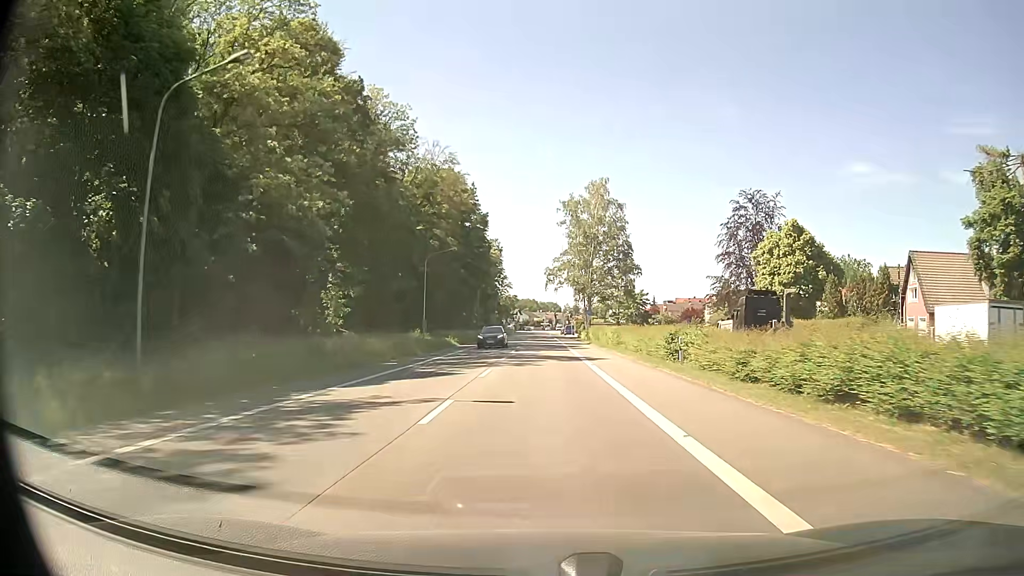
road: primary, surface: asphalt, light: Day
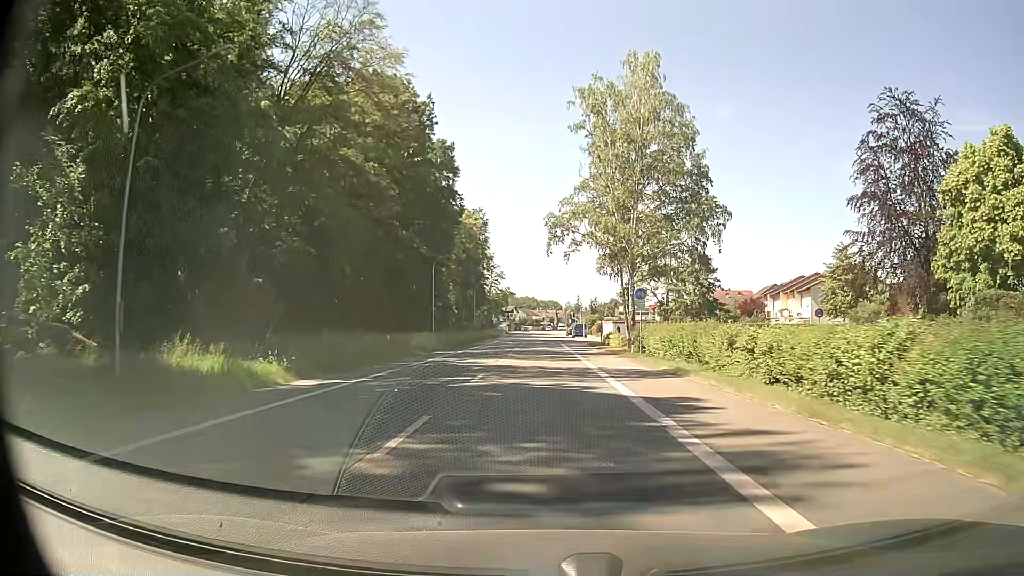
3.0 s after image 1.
(-0.1, +38.3) m; 0°
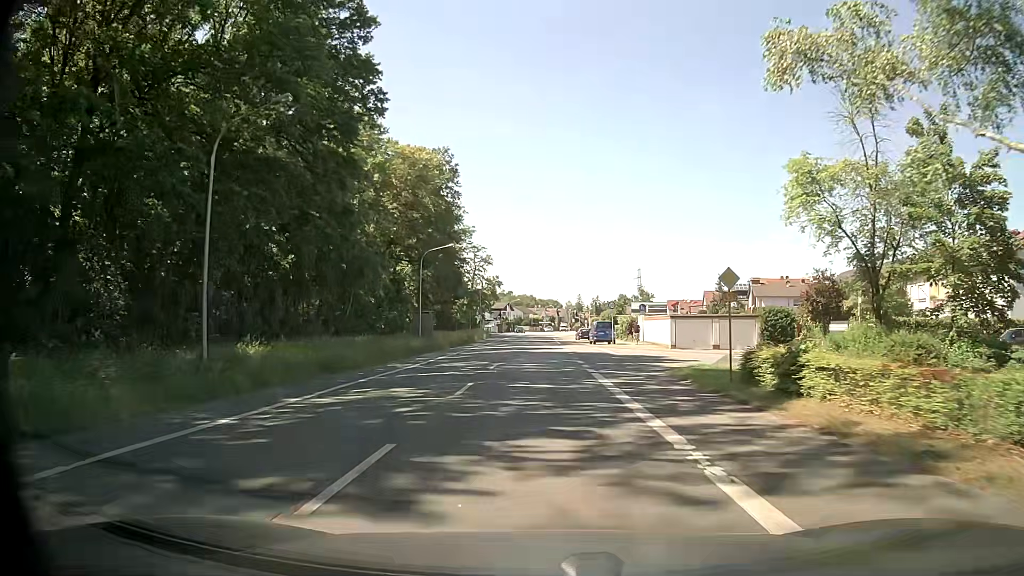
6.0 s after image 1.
(+0.1, +38.3) m; 0°
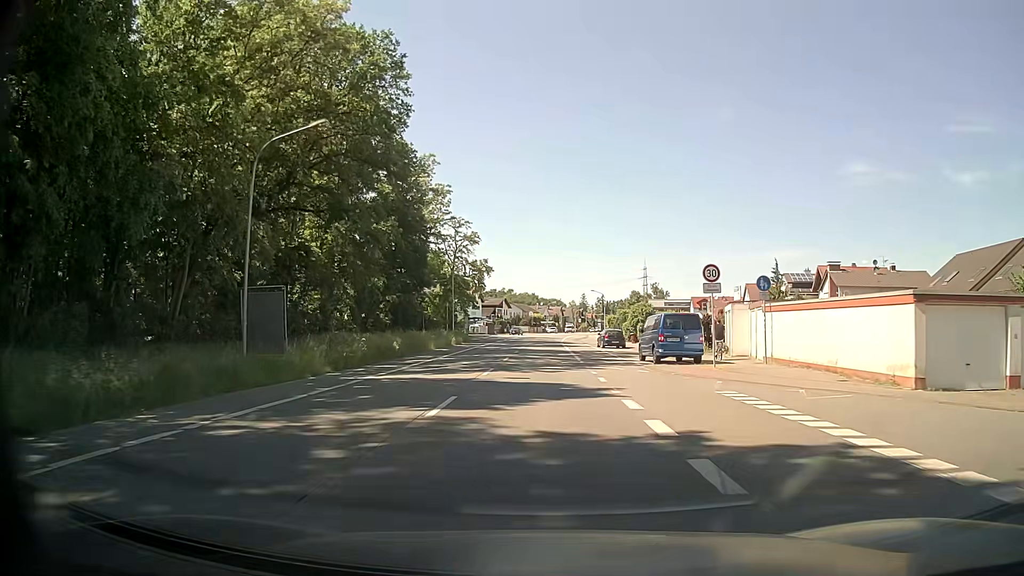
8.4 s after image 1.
(-0.2, +30.6) m; 0°
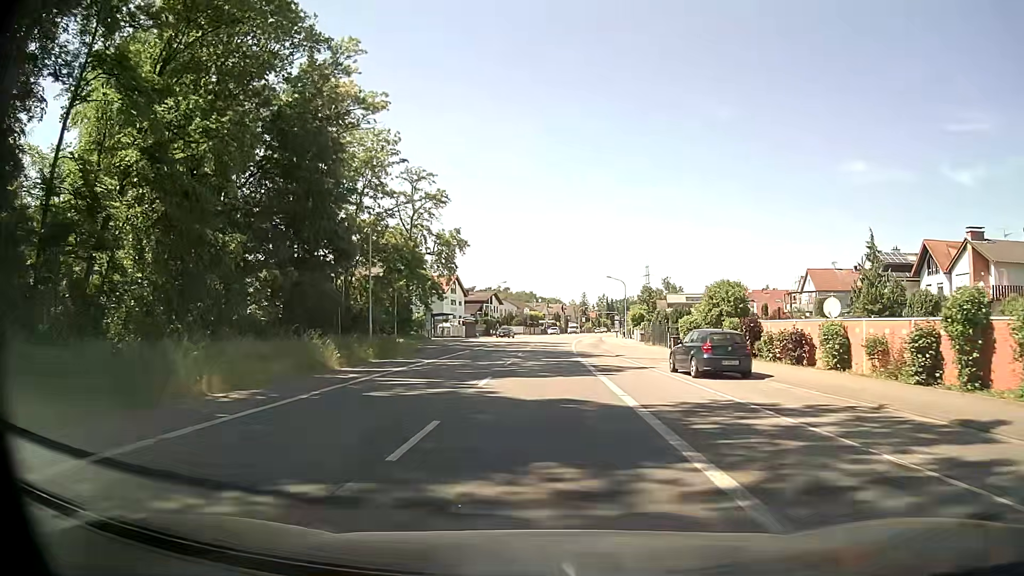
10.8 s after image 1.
(-0.1, +30.4) m; 0°
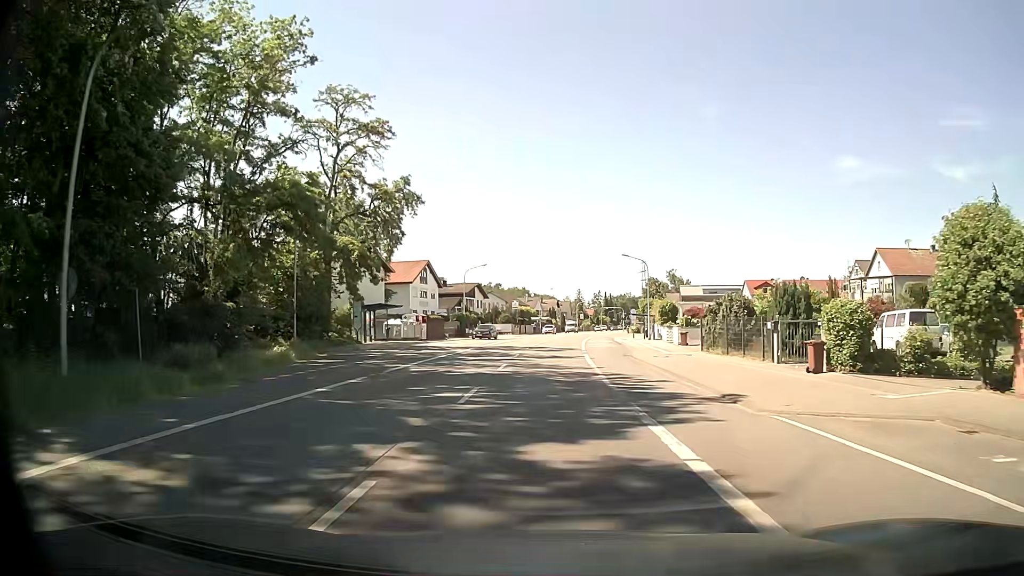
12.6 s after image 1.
(+0.1, +22.8) m; +1°
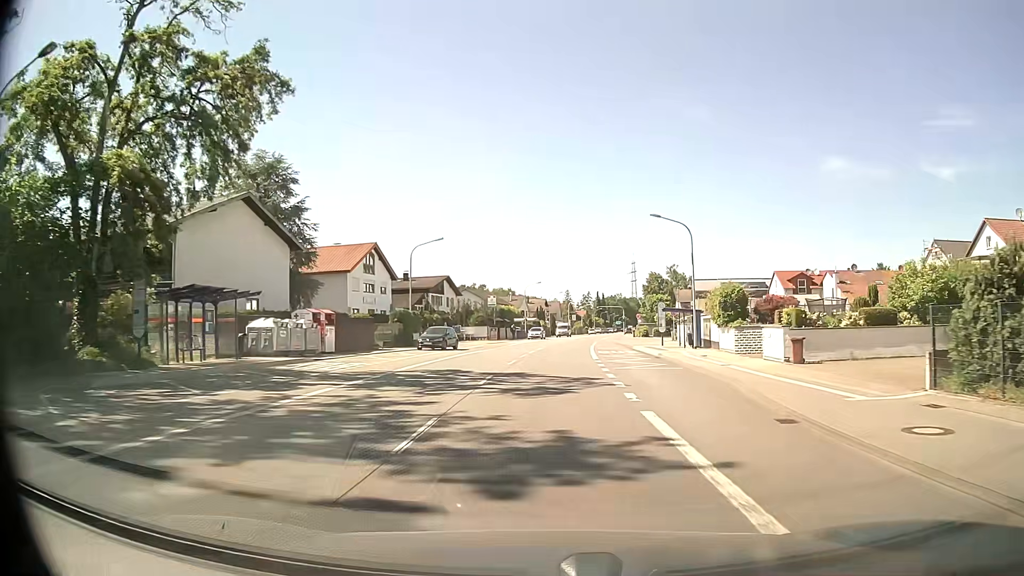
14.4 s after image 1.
(+0.1, +22.8) m; +1°
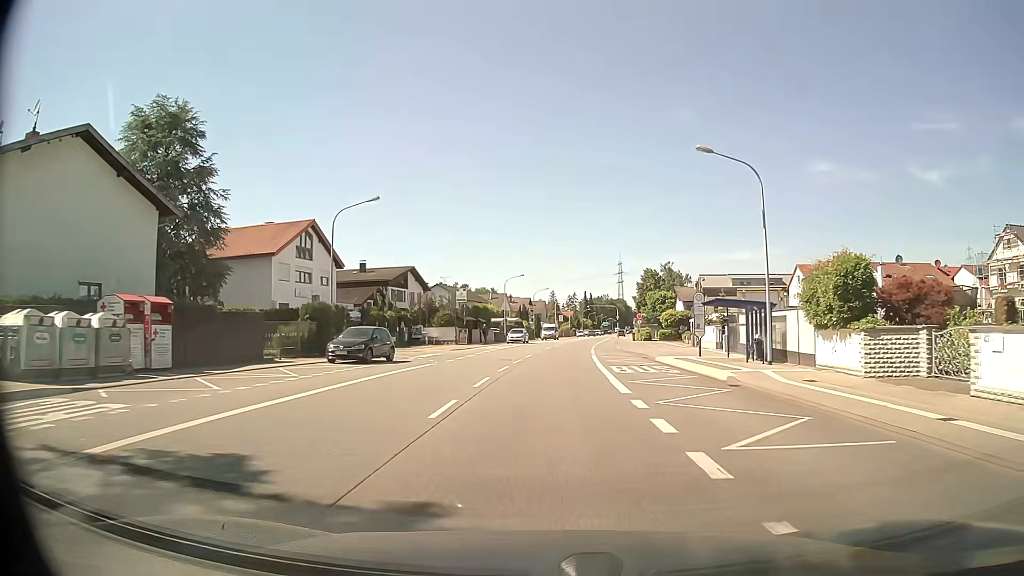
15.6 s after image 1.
(+0.1, +15.2) m; +1°
(0, +10) (0, +20) (+1, +30) (+1, +40) (+2, +50) (+3, +60) (+4, +70) (+5, +80) (+6, +90) (+7, +100) m
